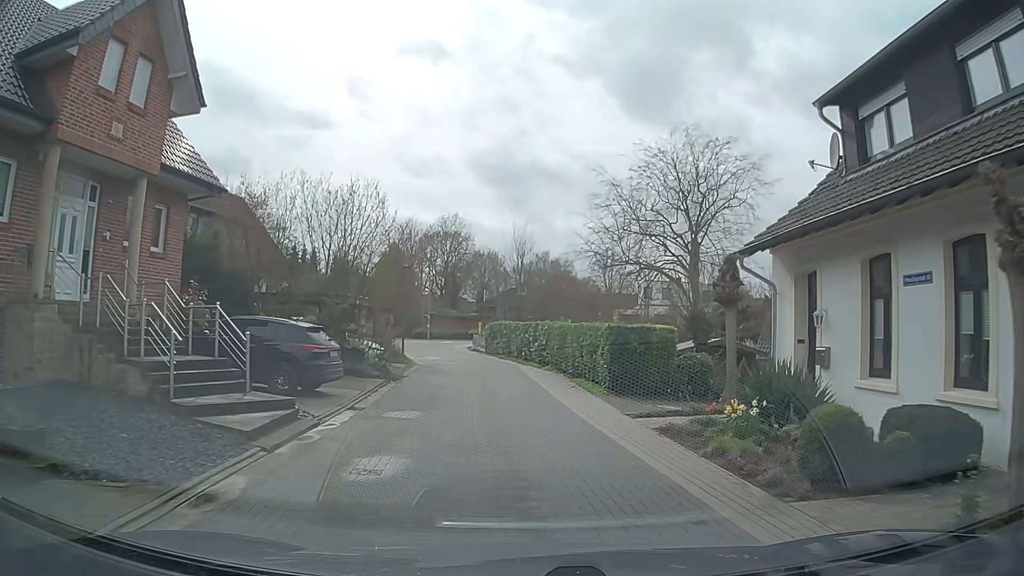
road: residential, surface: paving_stones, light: Day
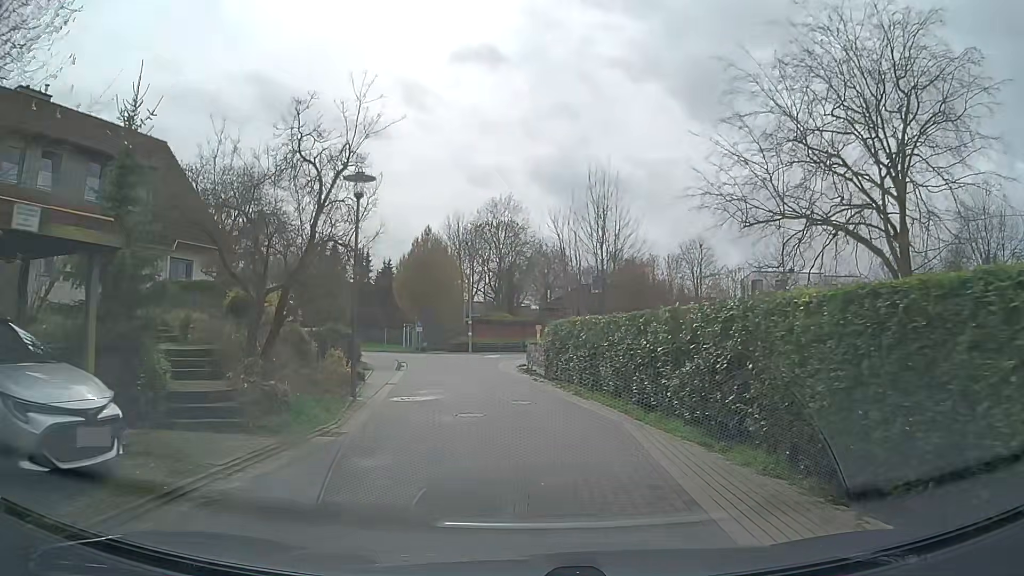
(-0.4, +19.4) m; -3°
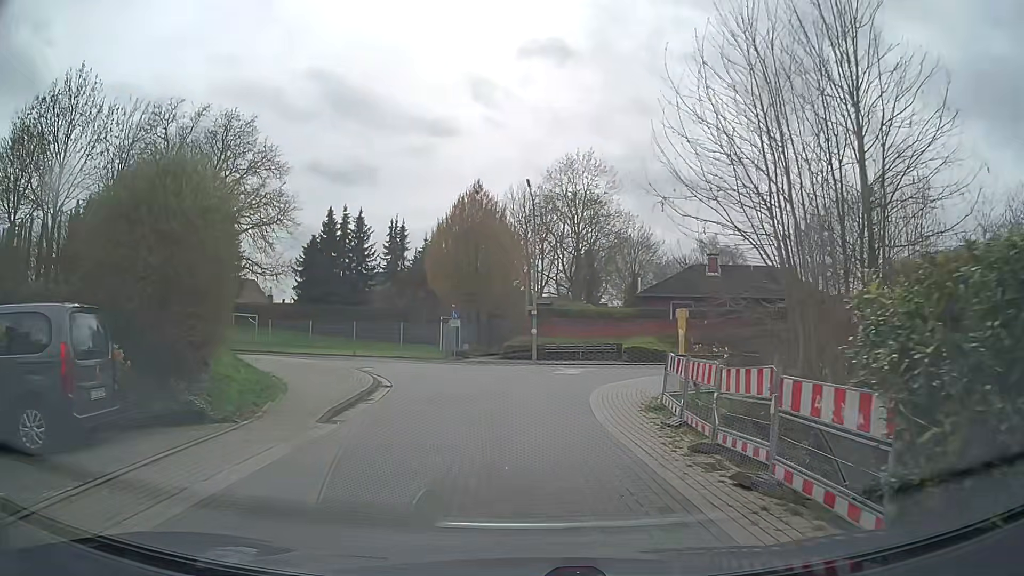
(-1.5, +18.7) m; -7°
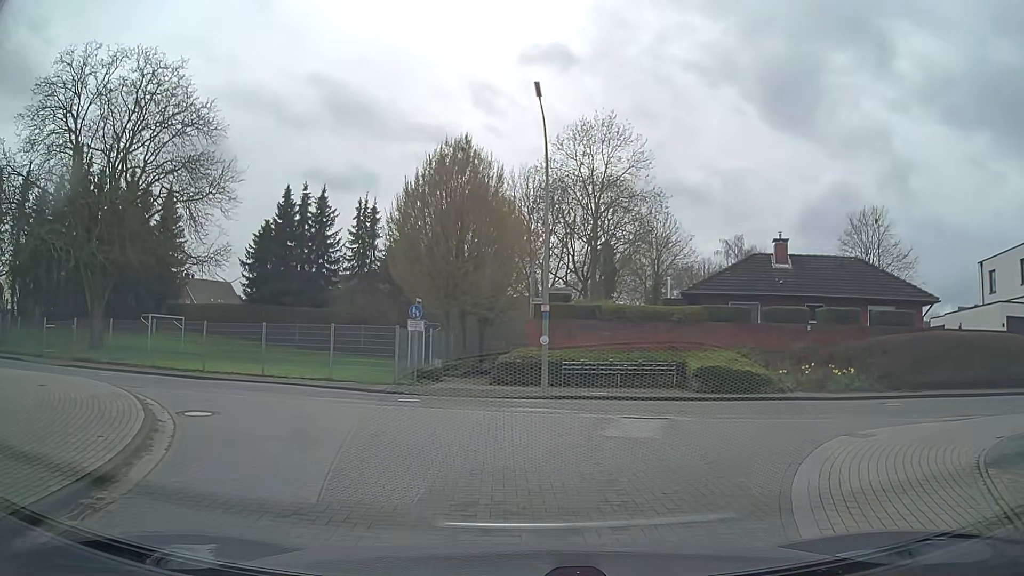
(-0.1, +12.4) m; -1°
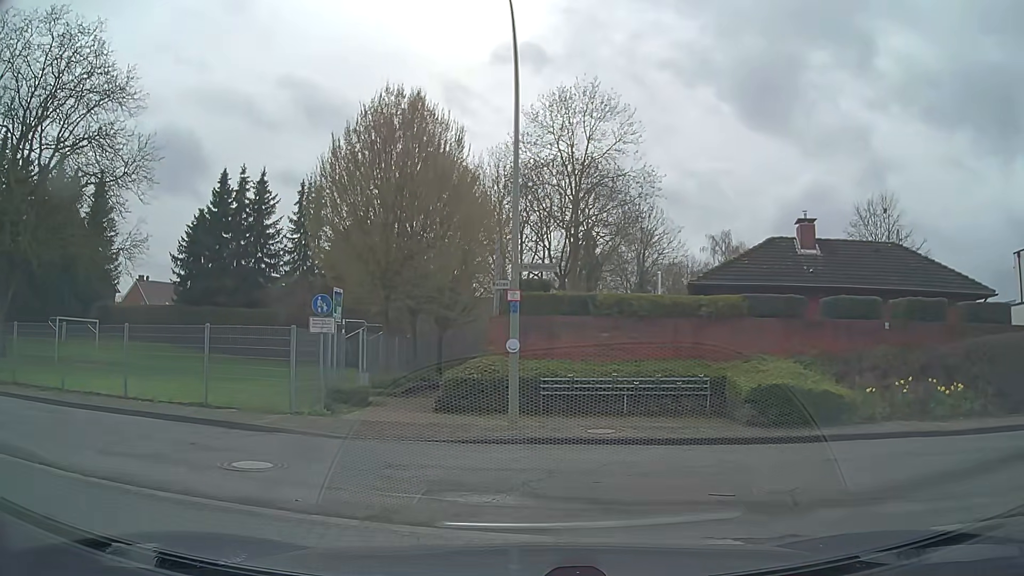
(+0.3, +6.7) m; +4°
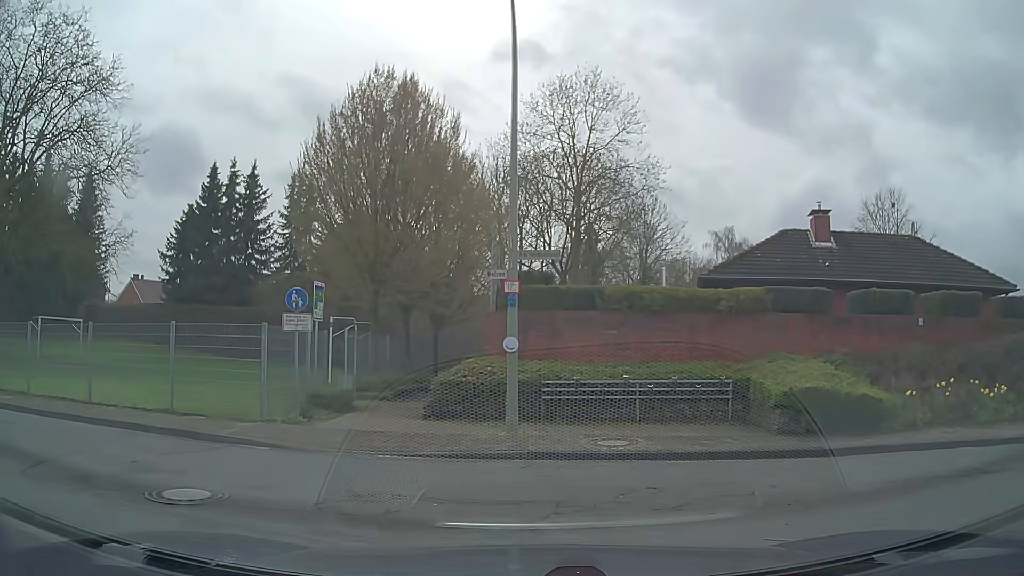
(0.0, +1.4) m; +1°
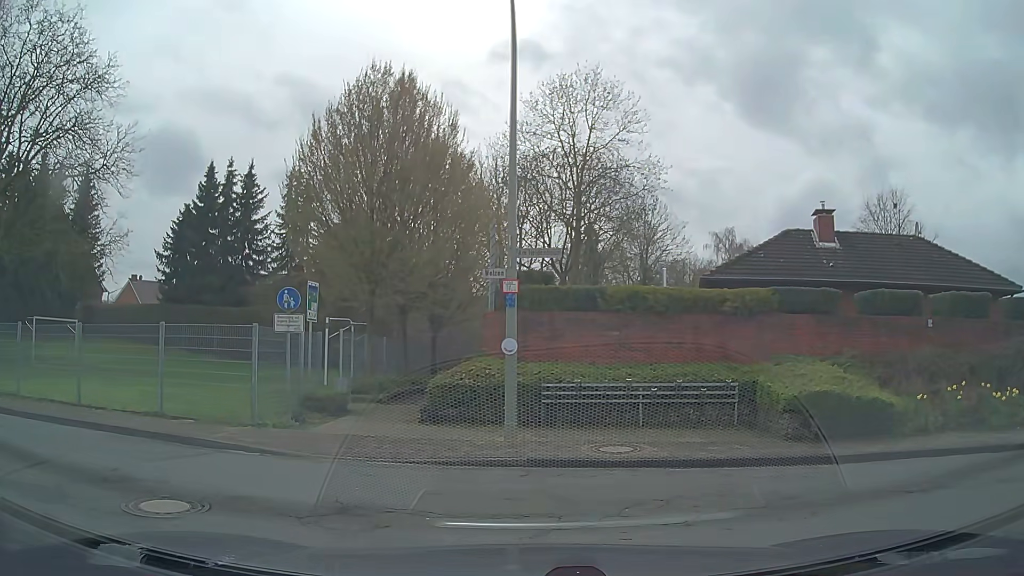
(0.0, +0.4) m; 0°
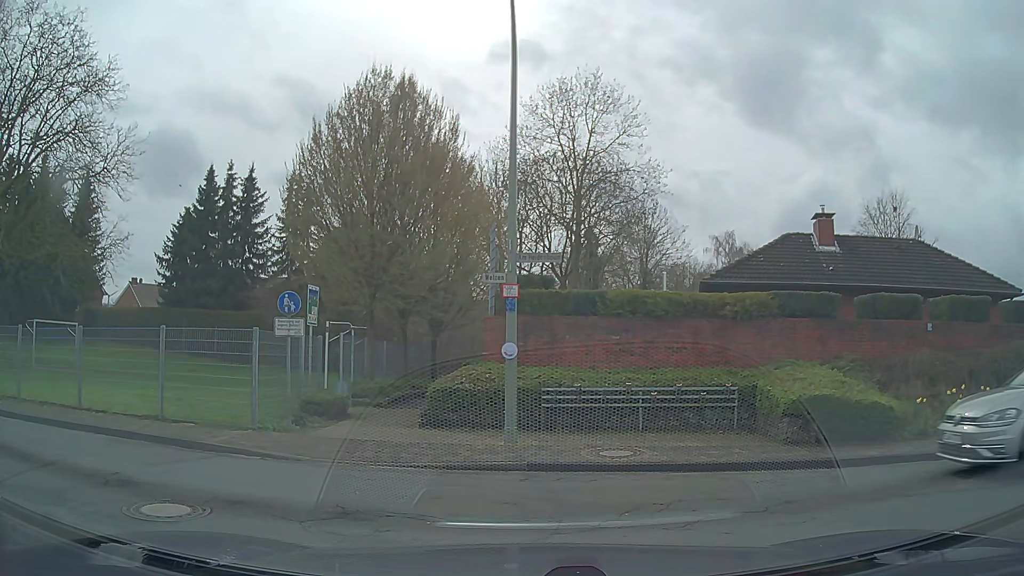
(0.0, +0.1) m; 0°
(-5, +8) (-14, +11) (-24, +12) (-34, +14) (-44, +16) (-54, +17) (-64, +20) (-73, +23) (-82, +27) (-91, +31) m
